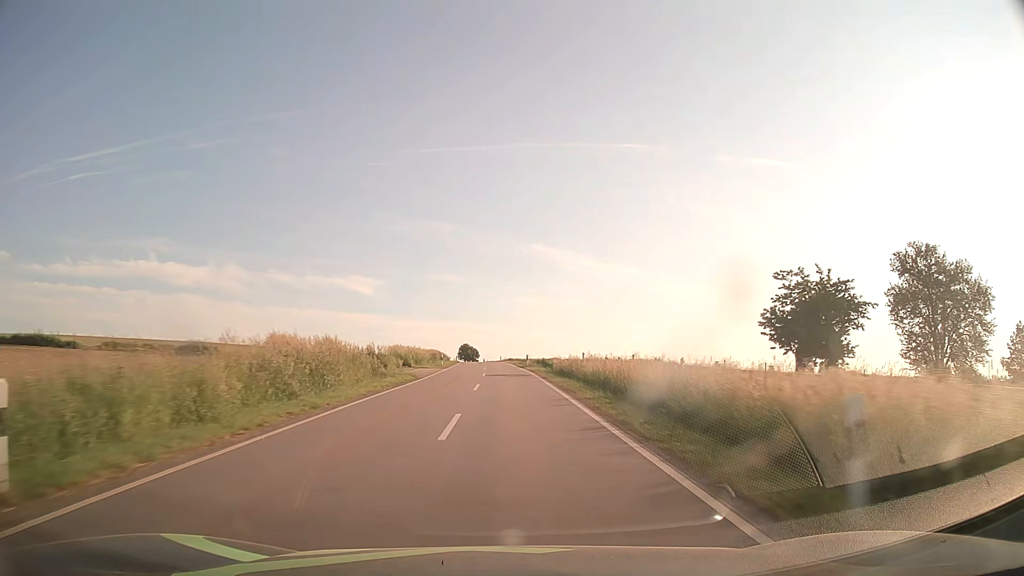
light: Day
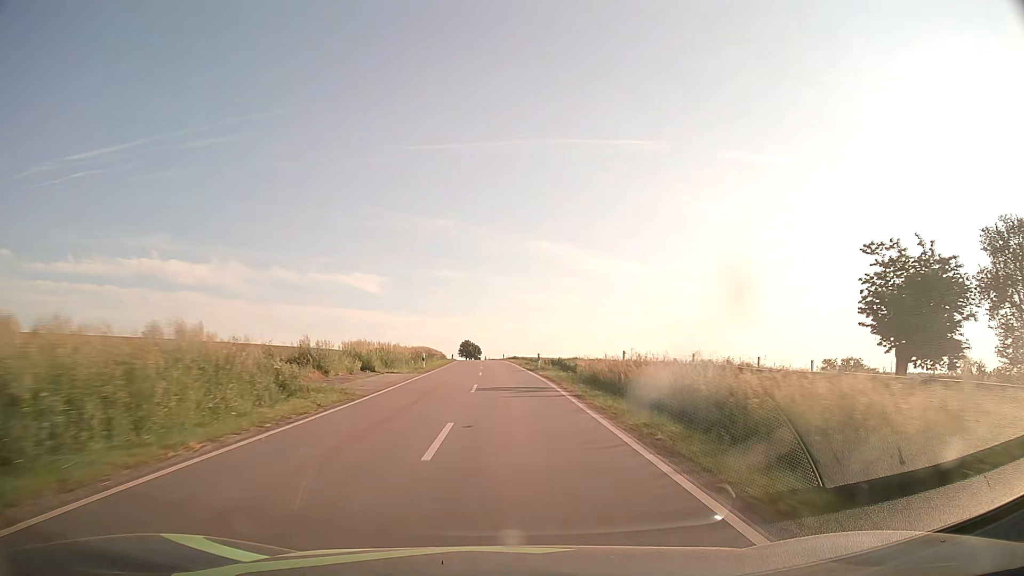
(0.0, +14.0) m; 0°
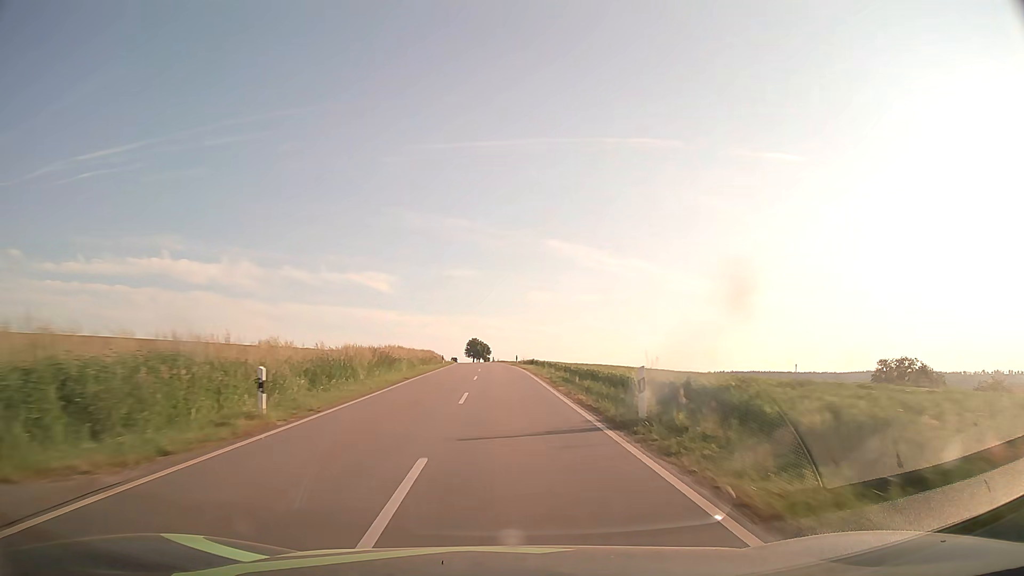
(-0.3, +28.1) m; -1°
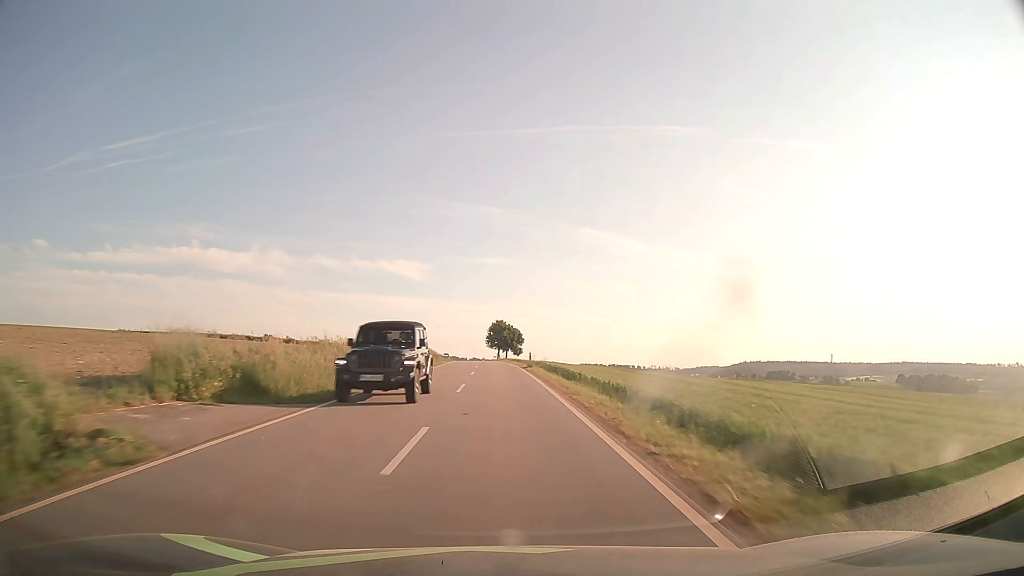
(-1.6, +70.4) m; -3°
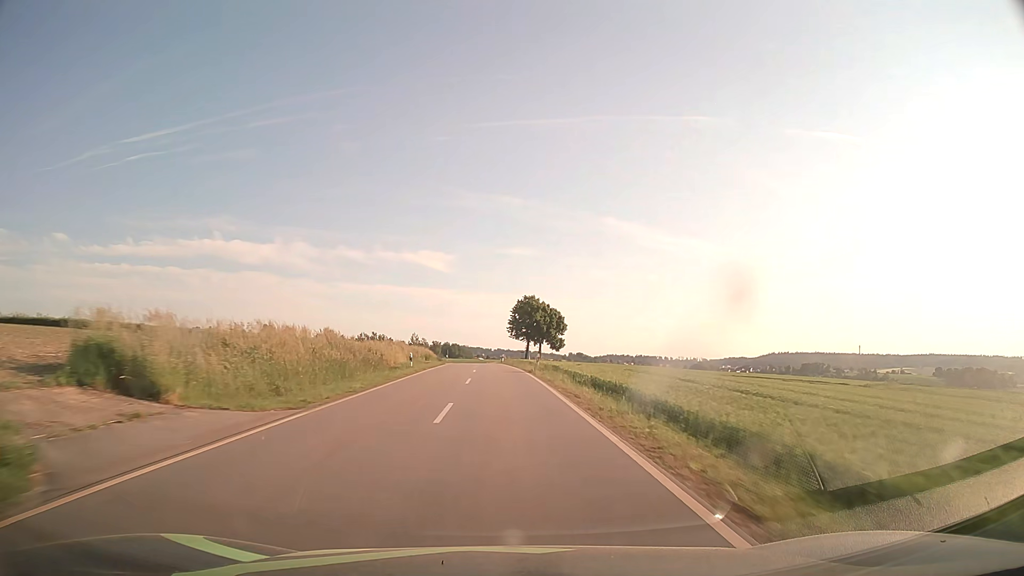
(-1.3, +56.3) m; -2°
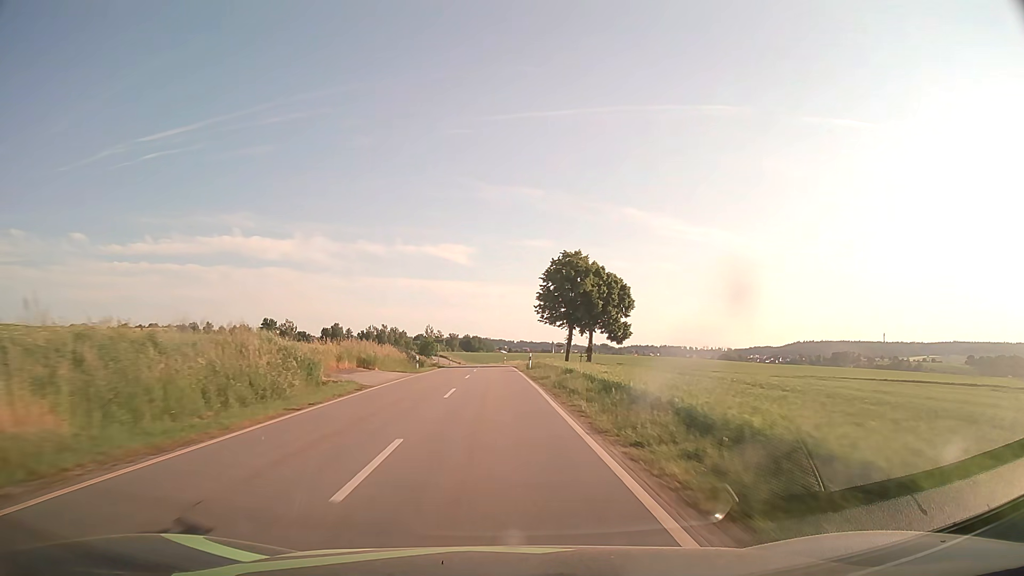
(-0.4, +42.3) m; -2°
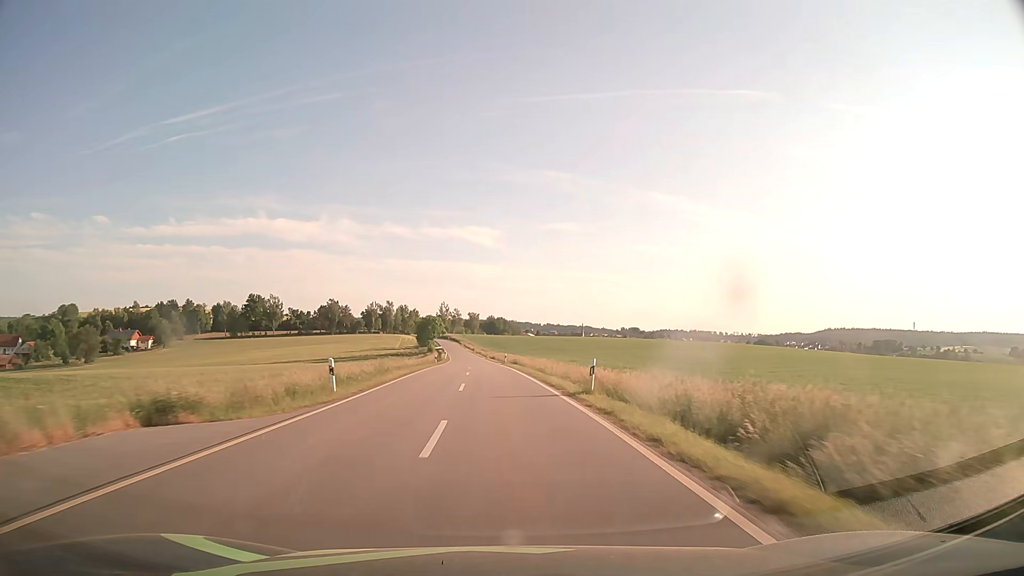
(-2.0, +70.9) m; -2°
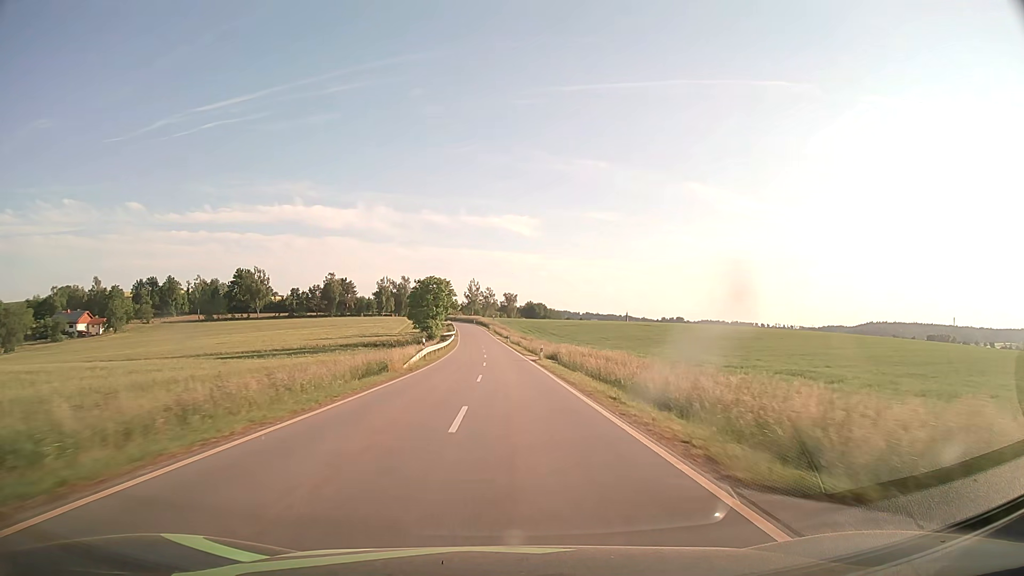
(-2.8, +71.1) m; -3°
(0, +10) (0, +20) (0, +30) (0, +40) (0, +50) (-1, +60) (-1, +70) (-2, +80) (-2, +90) (-3, +100) m
